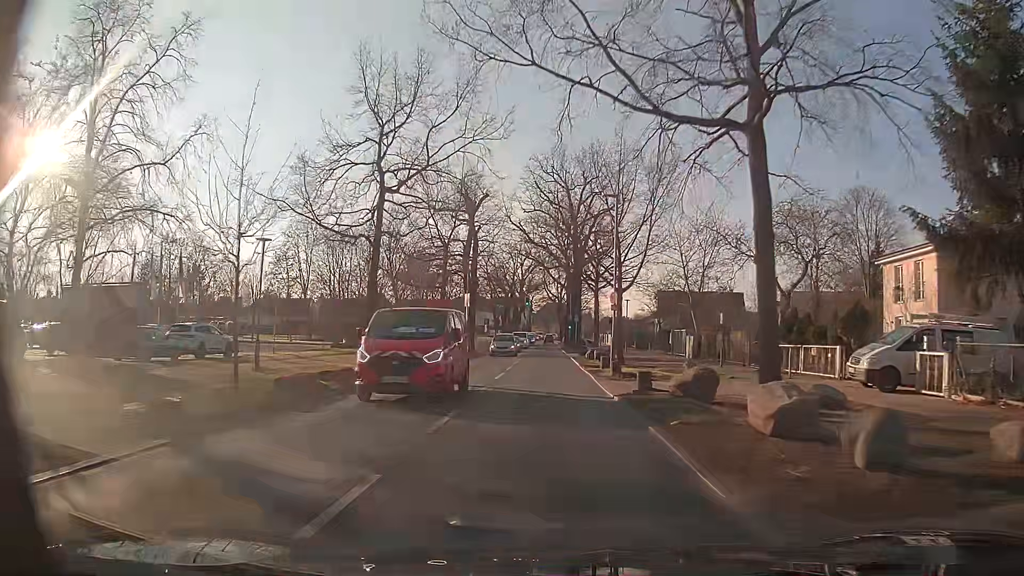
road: secondary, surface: asphalt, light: Day
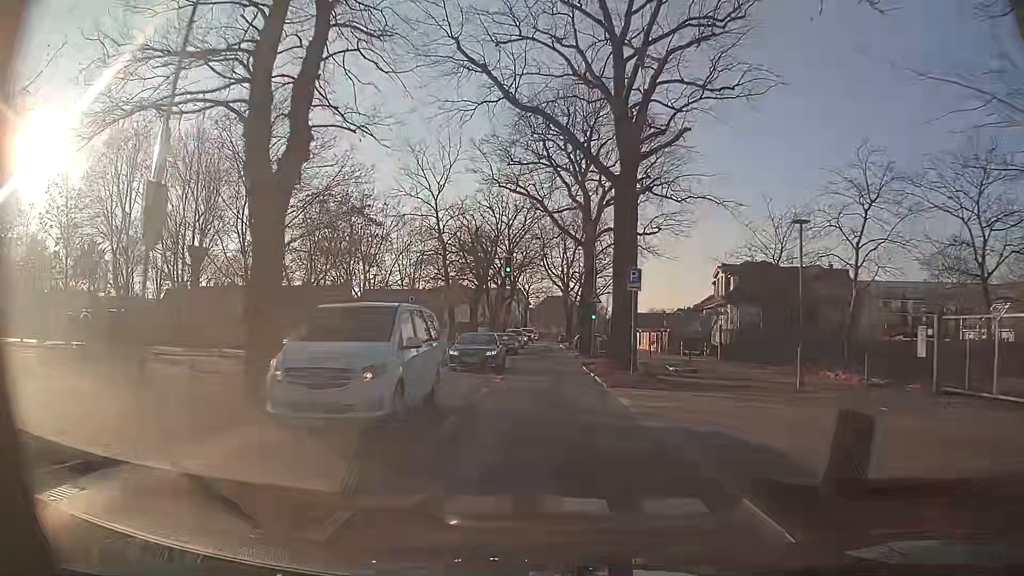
(-0.4, +37.5) m; -1°
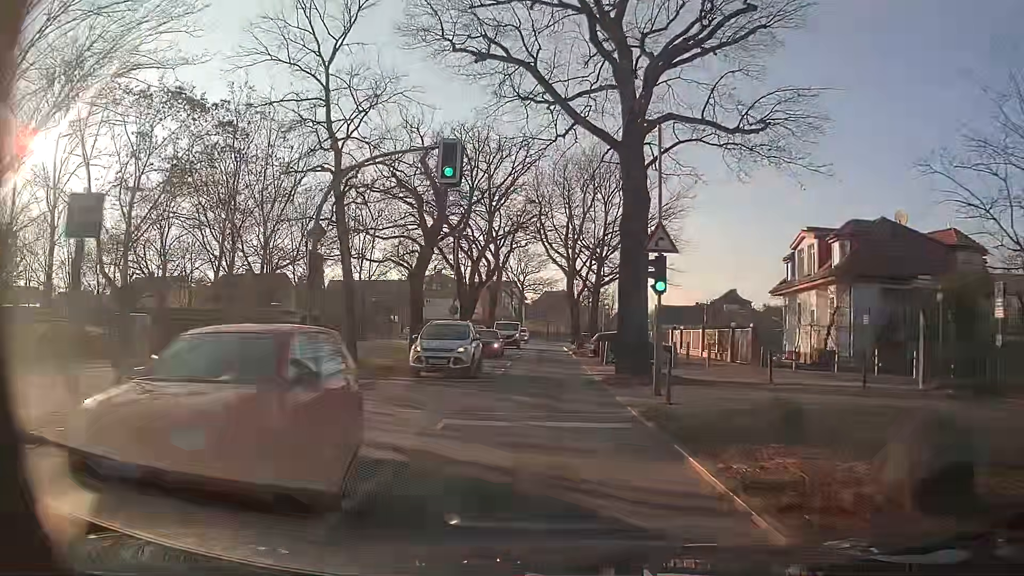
(+0.1, +22.4) m; 0°
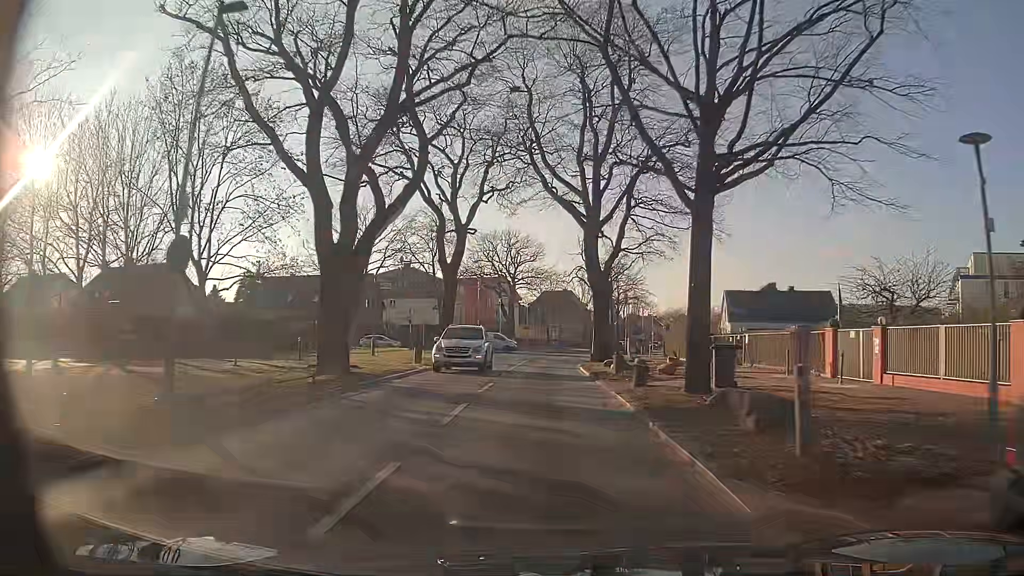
(+0.3, +29.8) m; +1°
(0, +10) (0, +20) (0, +30) (0, +40) (+1, +50) (+3, +60) (+5, +70) (+7, +79) (+9, +89) (+12, +99) m
